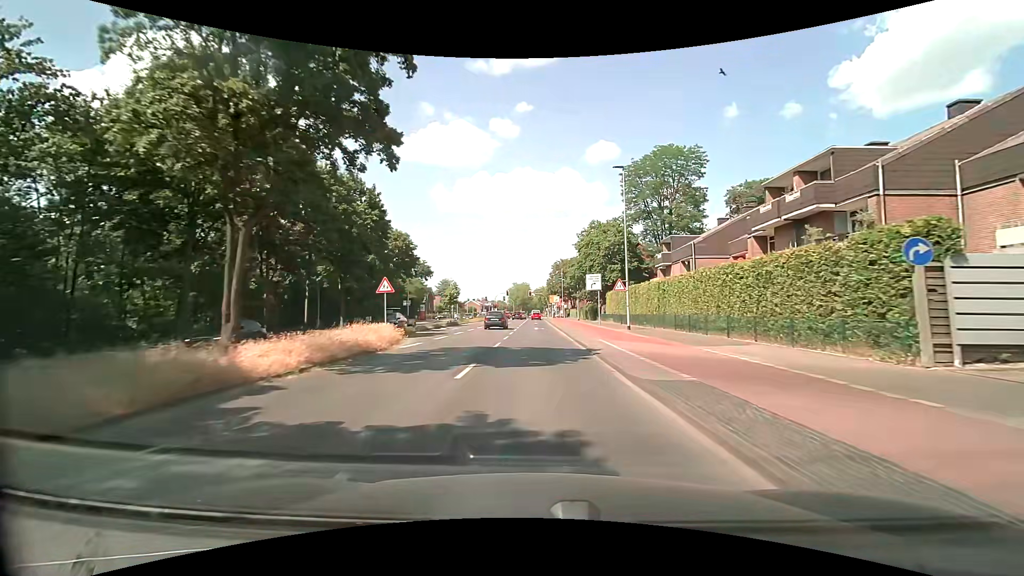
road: secondary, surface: asphalt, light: Day
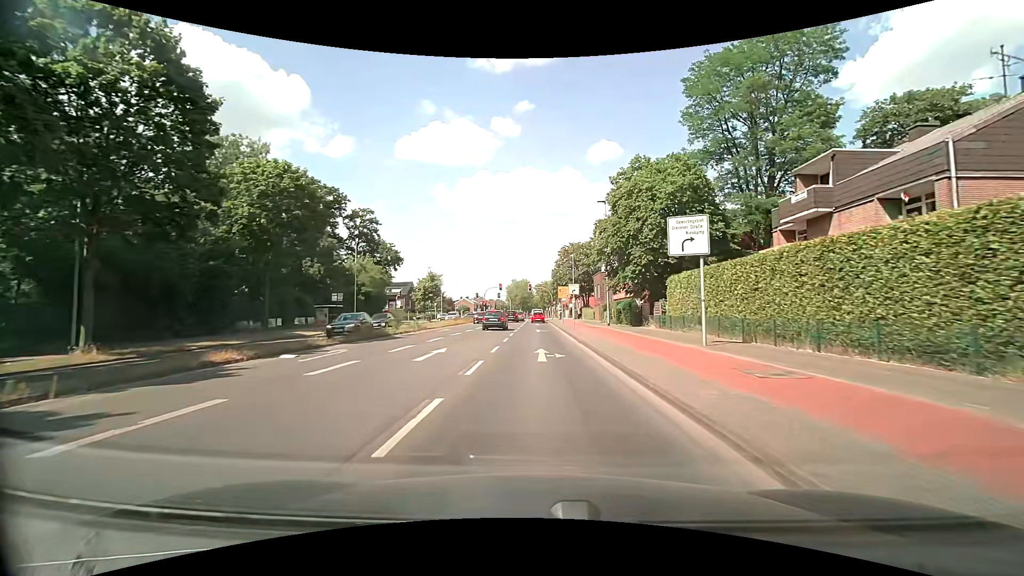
(0.0, +26.4) m; 0°
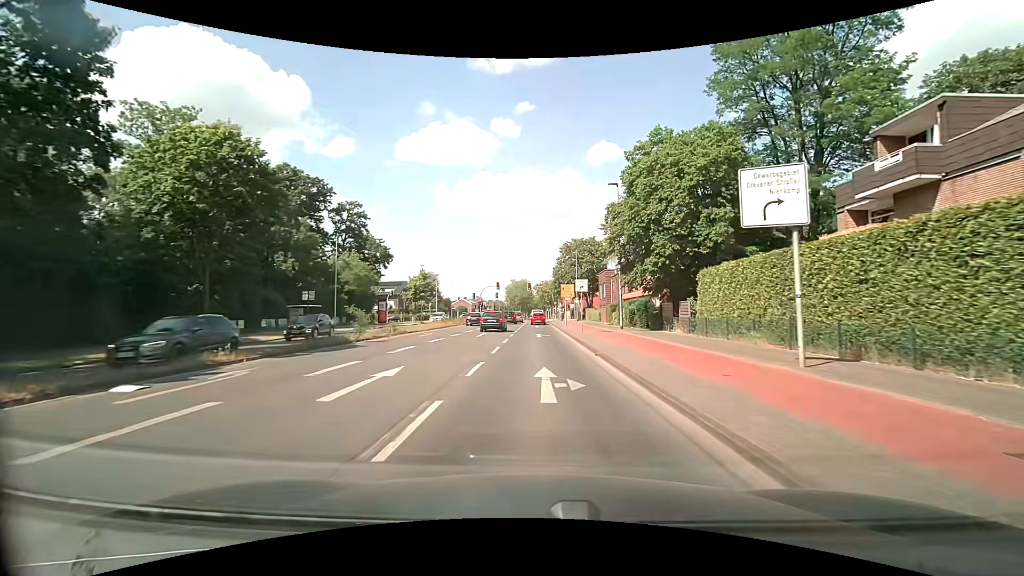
(0.0, +6.1) m; 0°
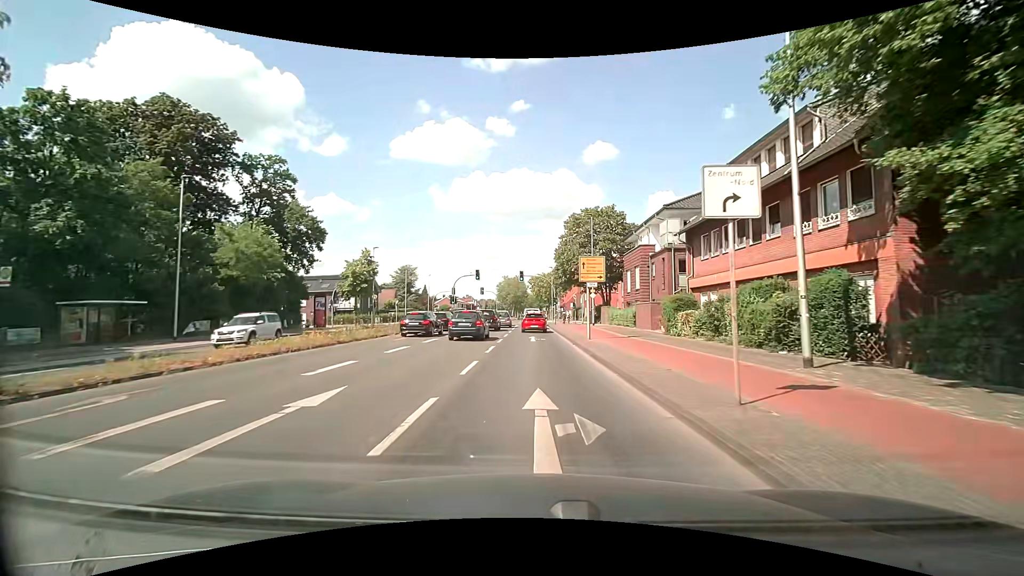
(+0.1, +24.0) m; 0°
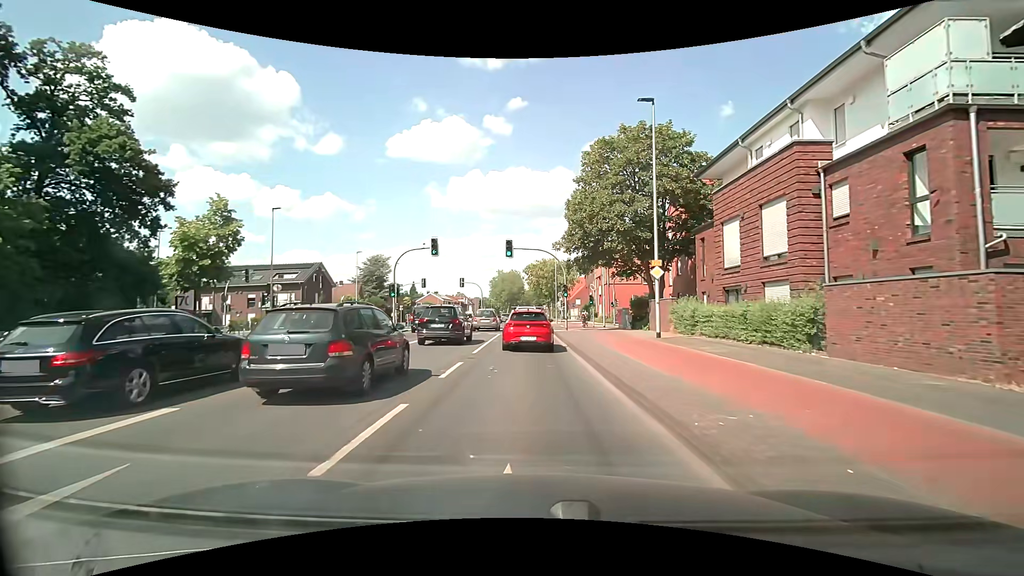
(+0.2, +24.4) m; 0°
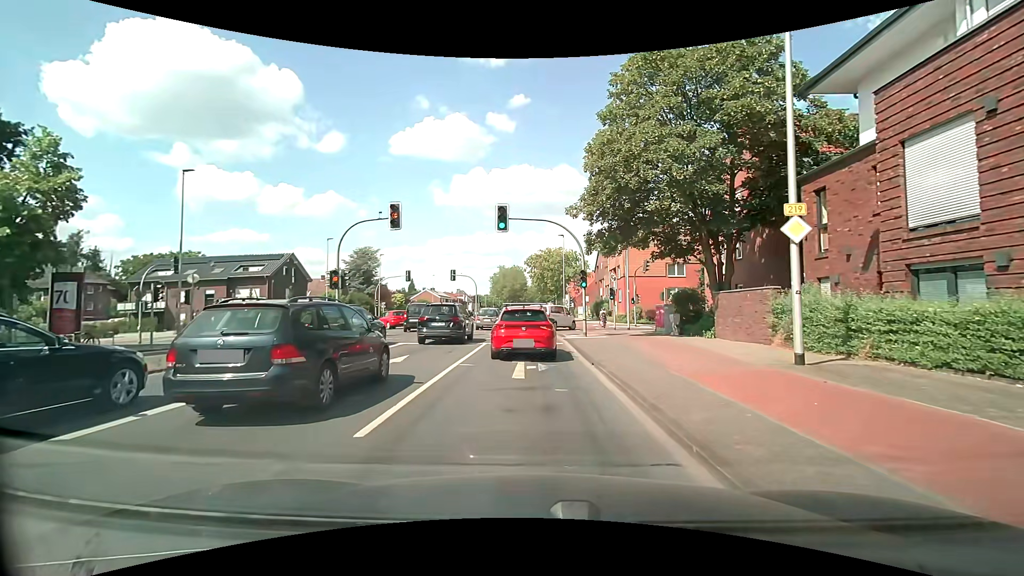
(0.0, +10.7) m; -1°
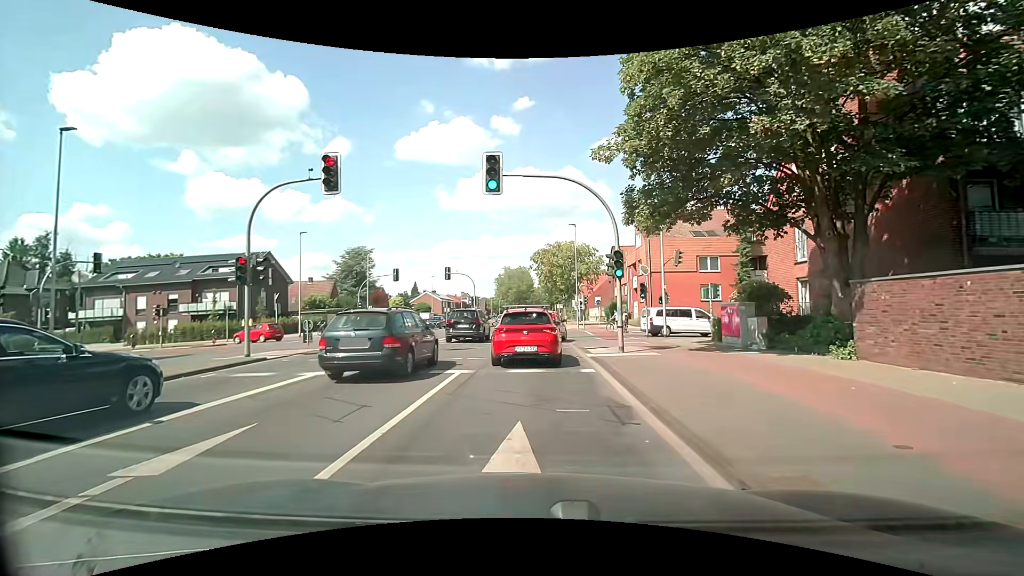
(+0.1, +8.4) m; 0°
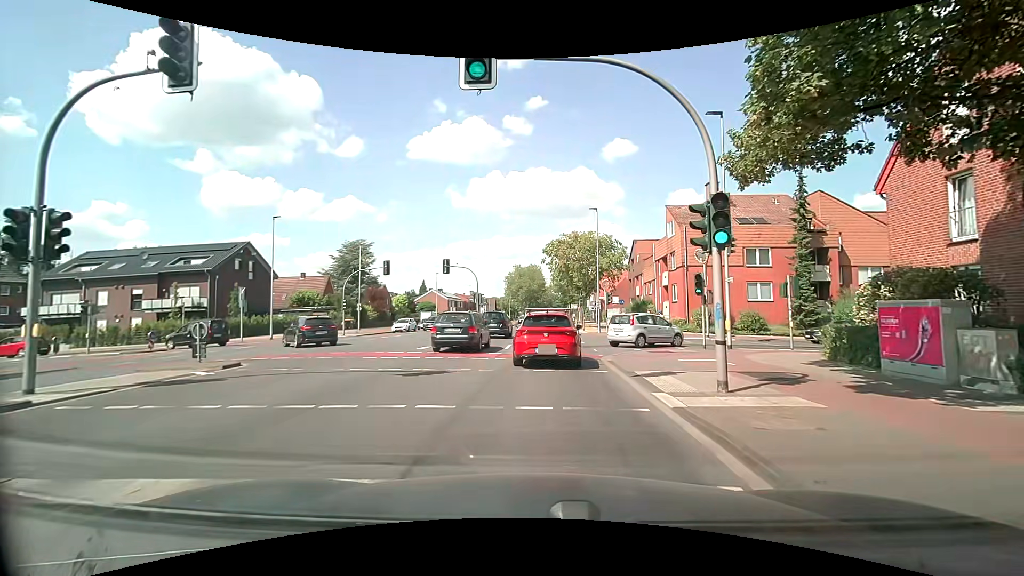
(0.0, +7.7) m; -1°
(0, +10) (0, +20) (+7, +27) (+17, +28) (+27, +28) (+37, +27) (+47, +27) (+57, +26) (+67, +26) (+77, +26) m
